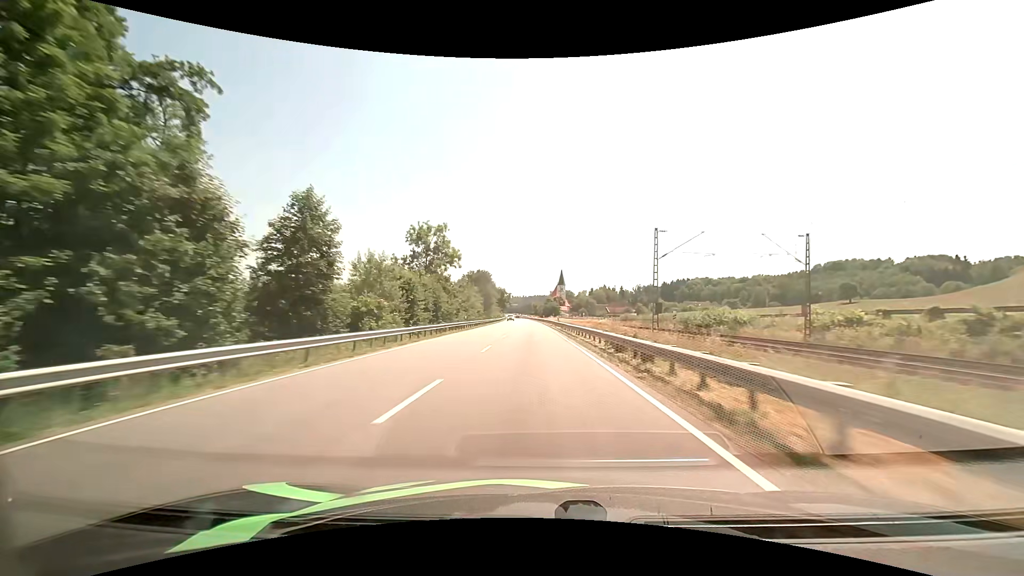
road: primary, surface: asphalt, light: Day
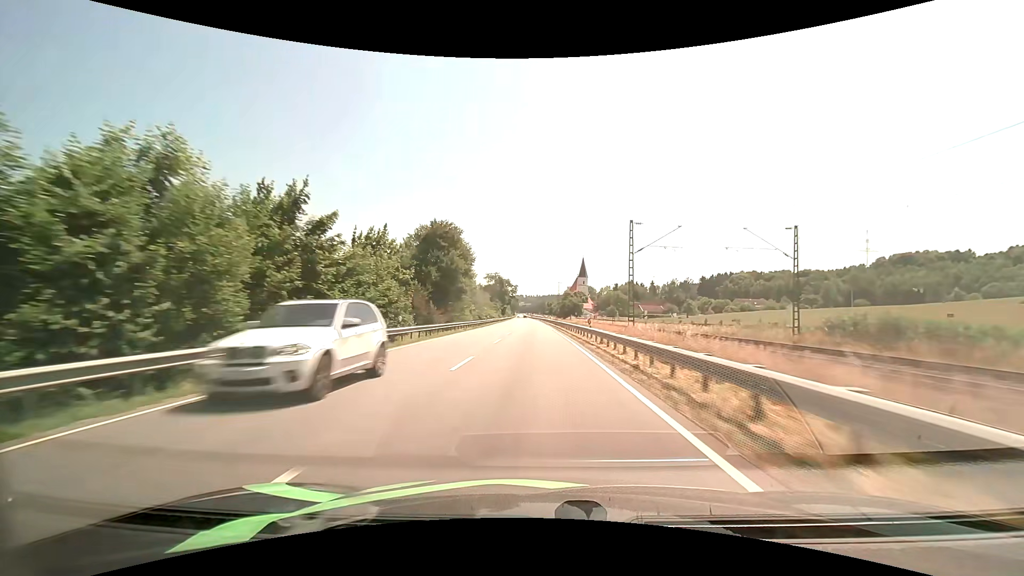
(-0.9, +66.6) m; -2°
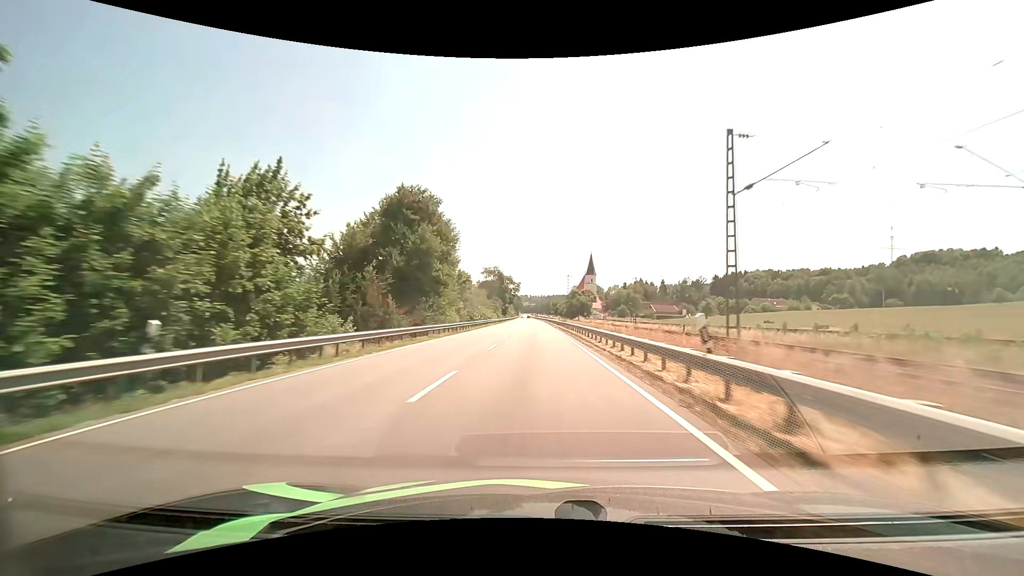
(0.0, +16.6) m; 0°
(0, +10) (0, +20) (0, +30) (0, +40) (0, +50) (-1, +60) (-1, +70) (-1, +80) (-1, +90) (-1, +100) m
